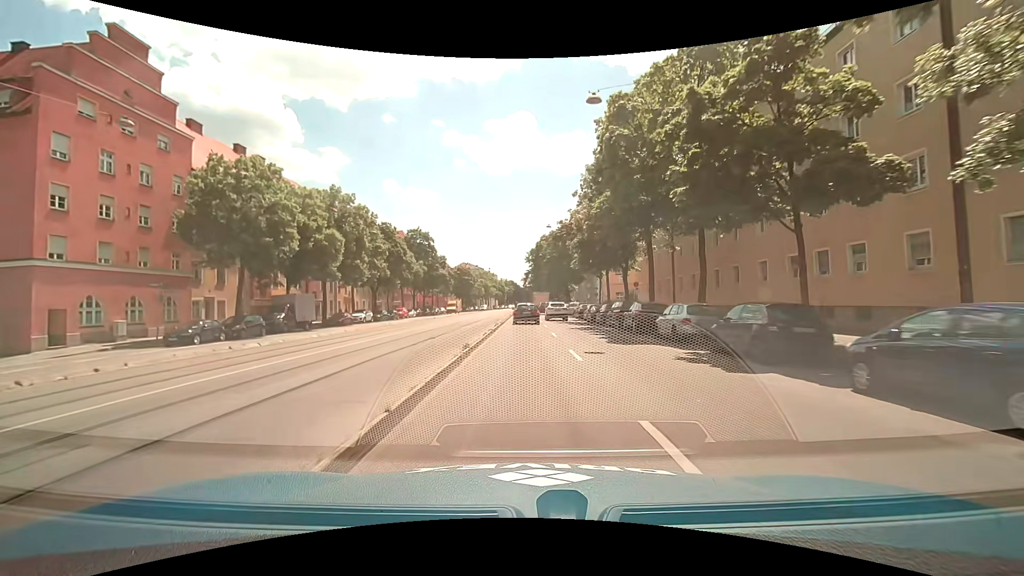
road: secondary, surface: asphalt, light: Day
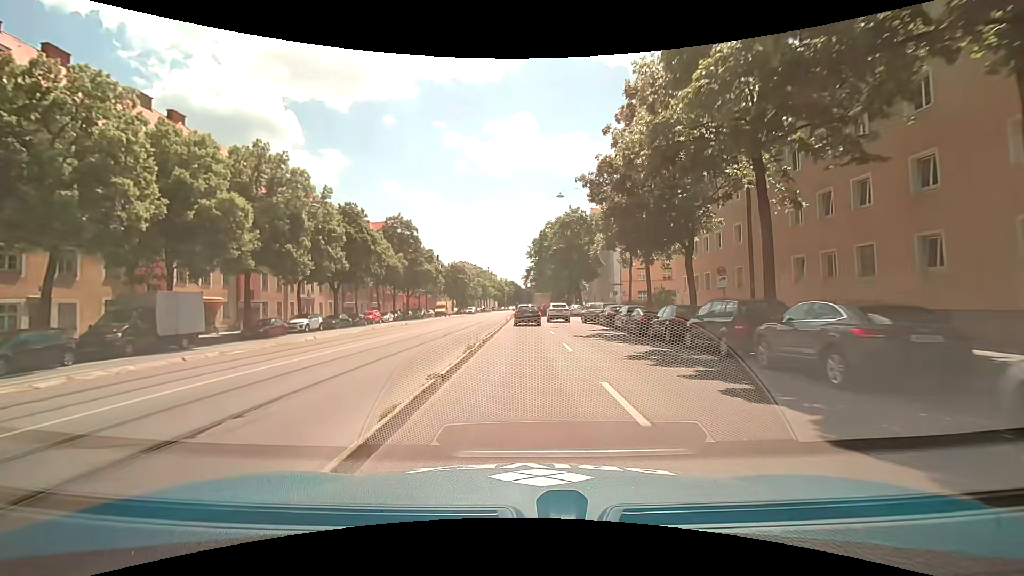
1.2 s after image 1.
(+0.2, +15.2) m; 0°
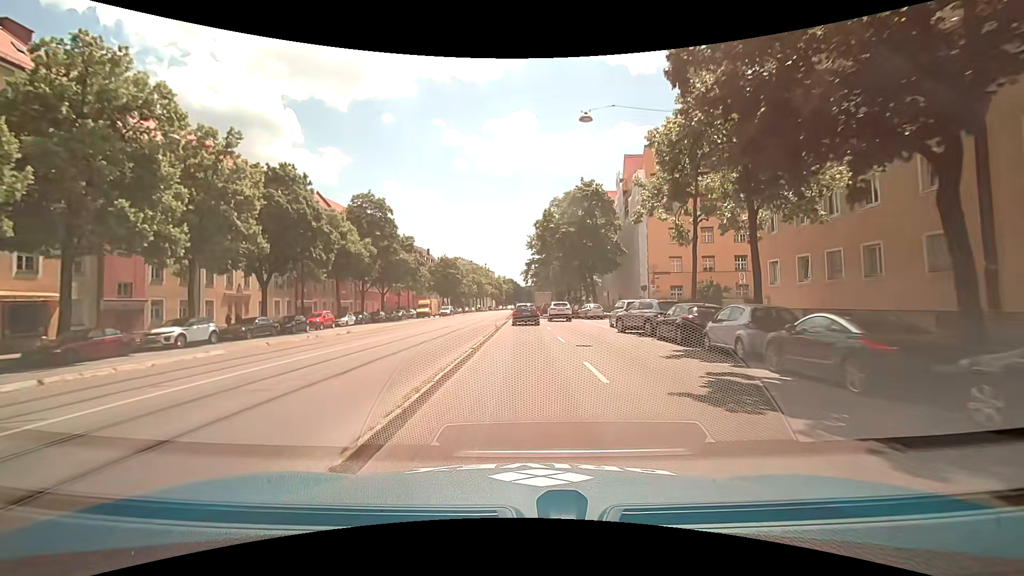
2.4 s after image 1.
(+0.1, +15.2) m; +1°
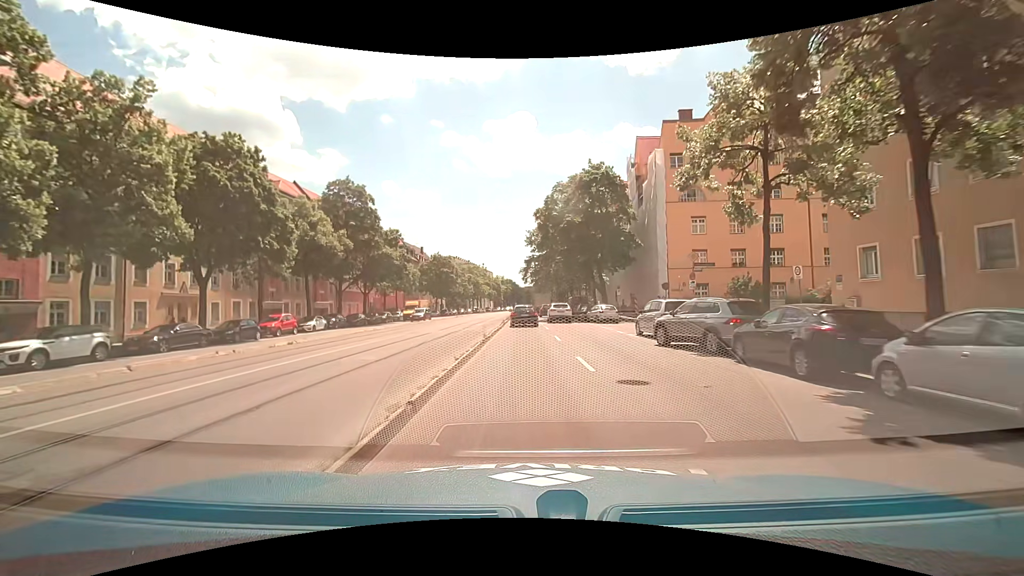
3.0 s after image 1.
(0.0, +7.6) m; 0°
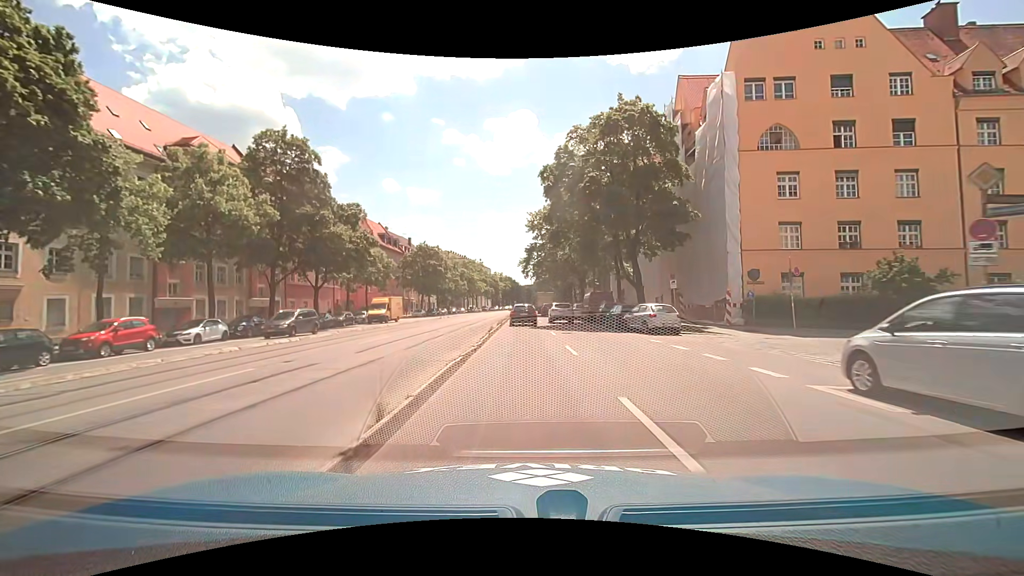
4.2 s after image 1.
(+0.1, +15.2) m; +1°
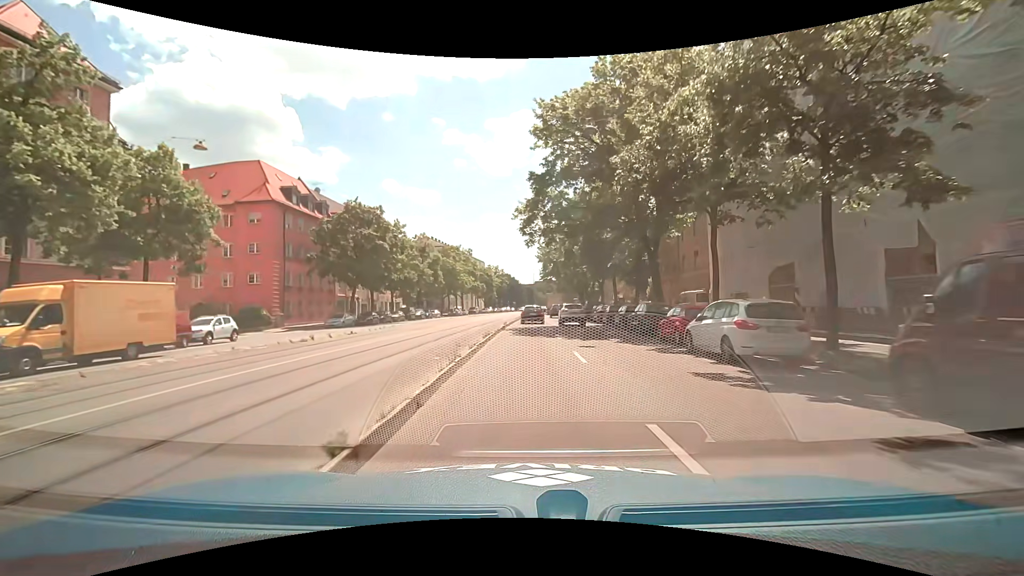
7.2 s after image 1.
(-0.2, +38.1) m; 0°
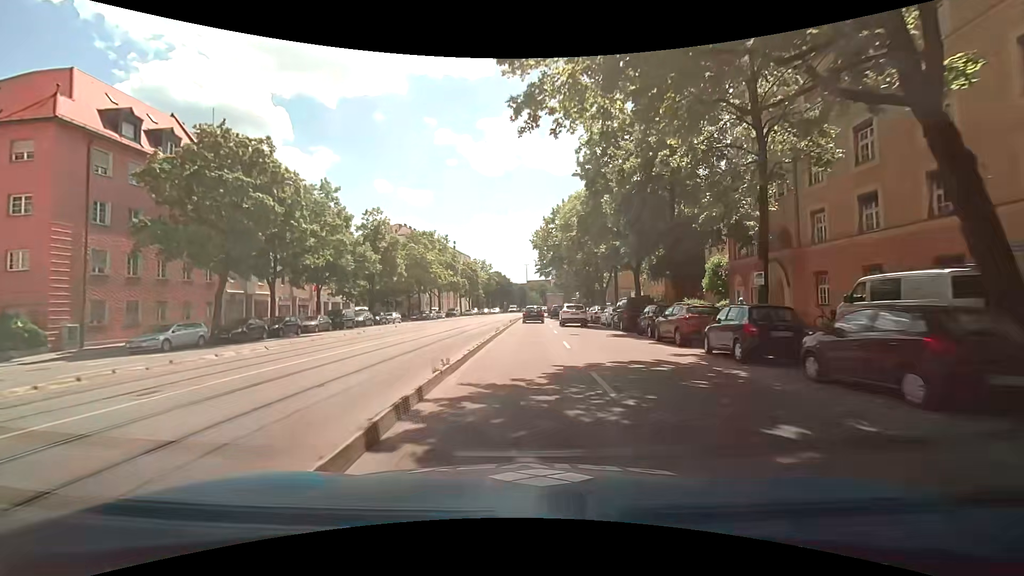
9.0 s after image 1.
(+0.1, +22.8) m; +1°
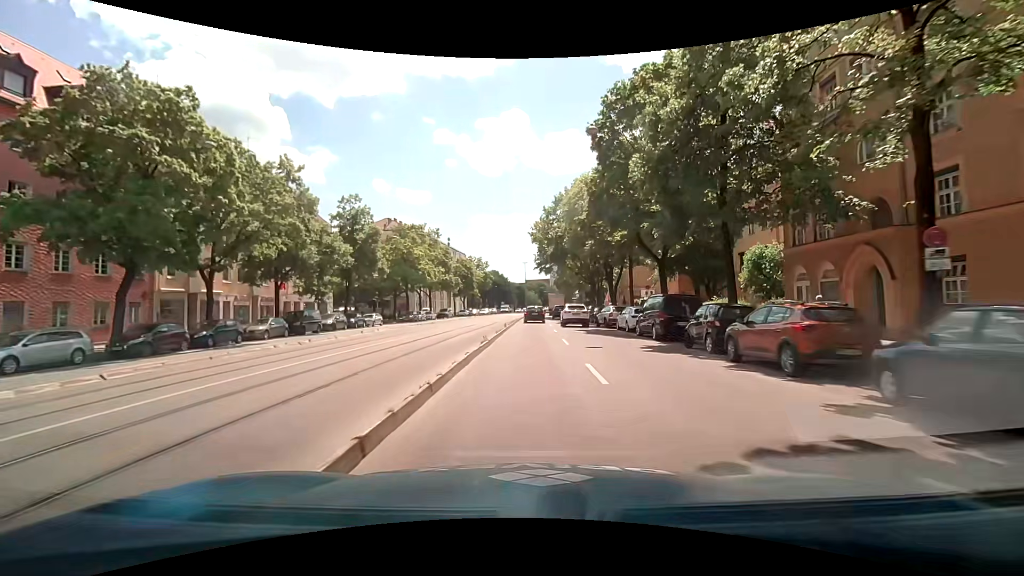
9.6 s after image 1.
(0.0, +7.6) m; 0°
(0, +10) (0, +20) (+1, +30) (+1, +40) (+1, +50) (+1, +60) (+2, +70) (+3, +80) (+4, +90) (+5, +100) m
